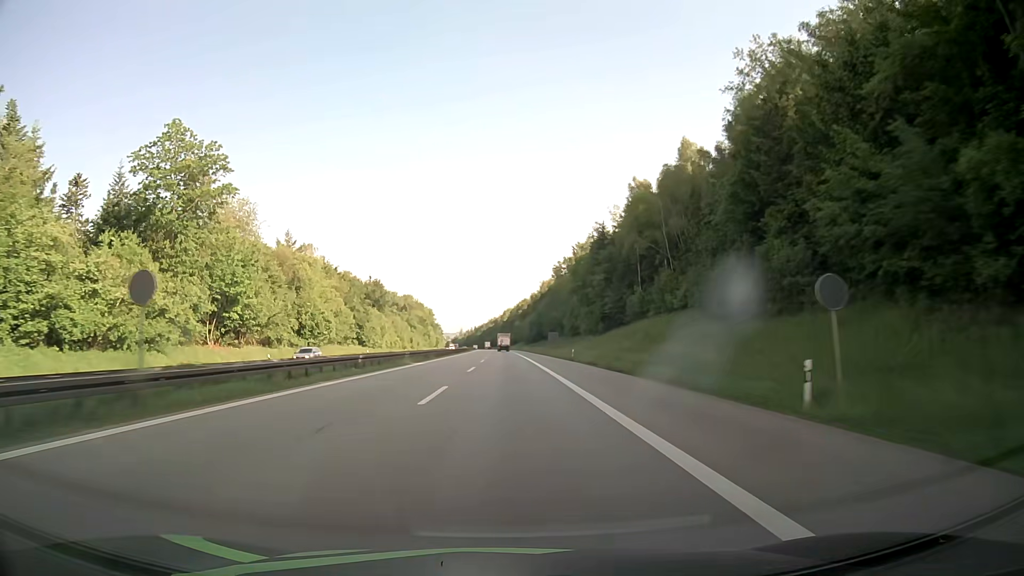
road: motorway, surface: asphalt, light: Day
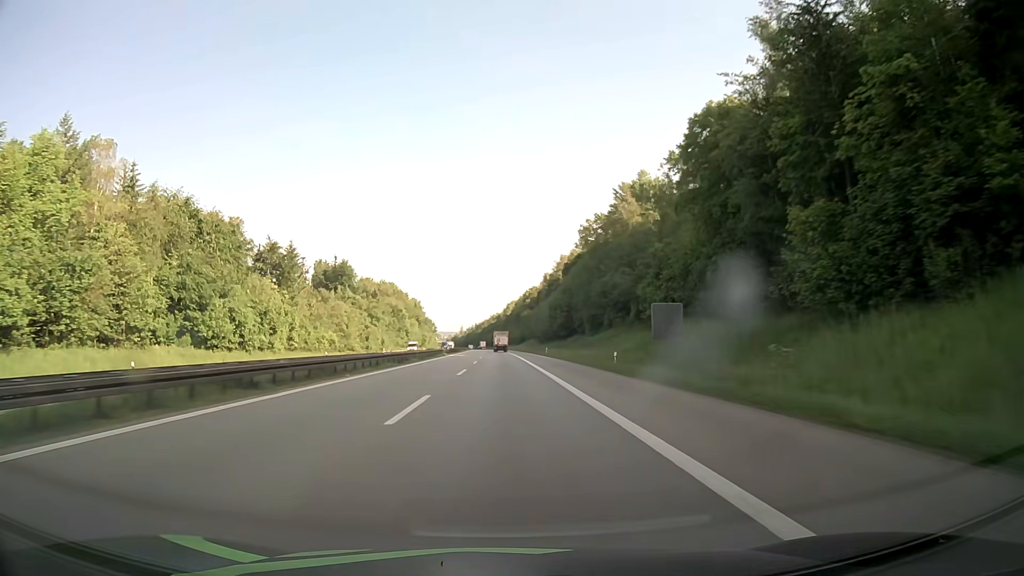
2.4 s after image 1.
(0.0, +75.5) m; 0°
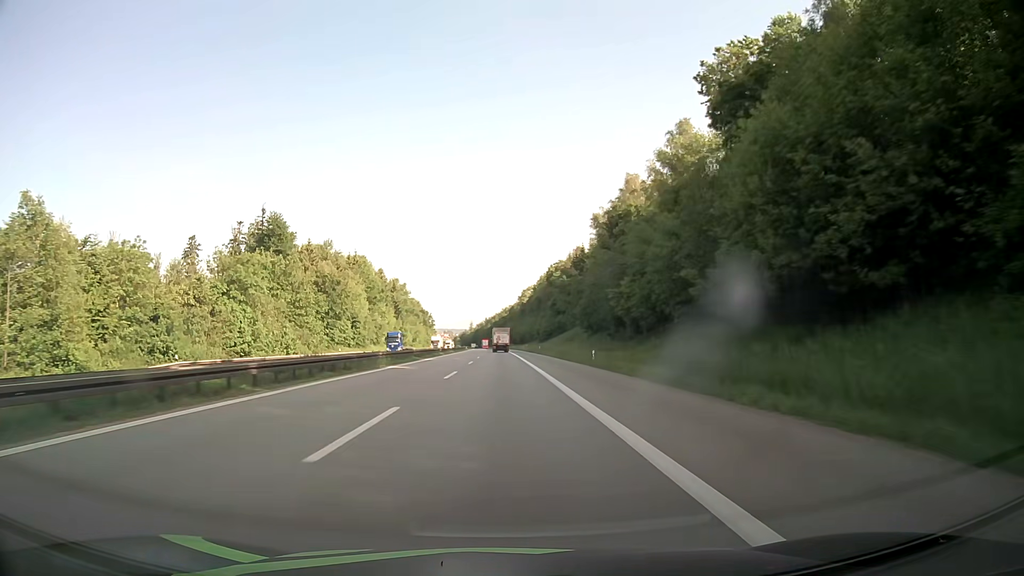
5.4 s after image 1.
(-1.0, +93.3) m; -1°
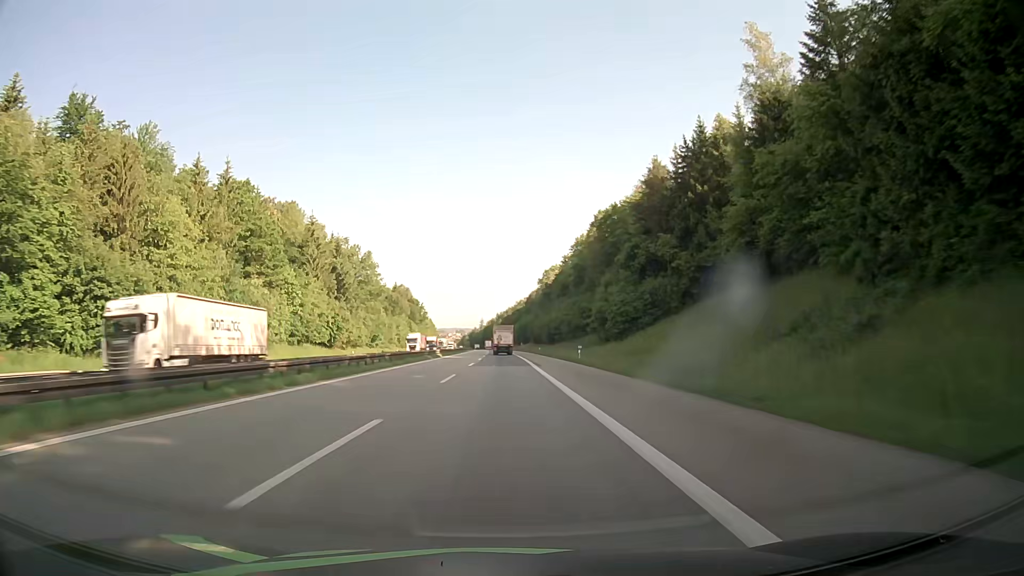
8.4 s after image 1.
(-0.5, +91.9) m; -1°
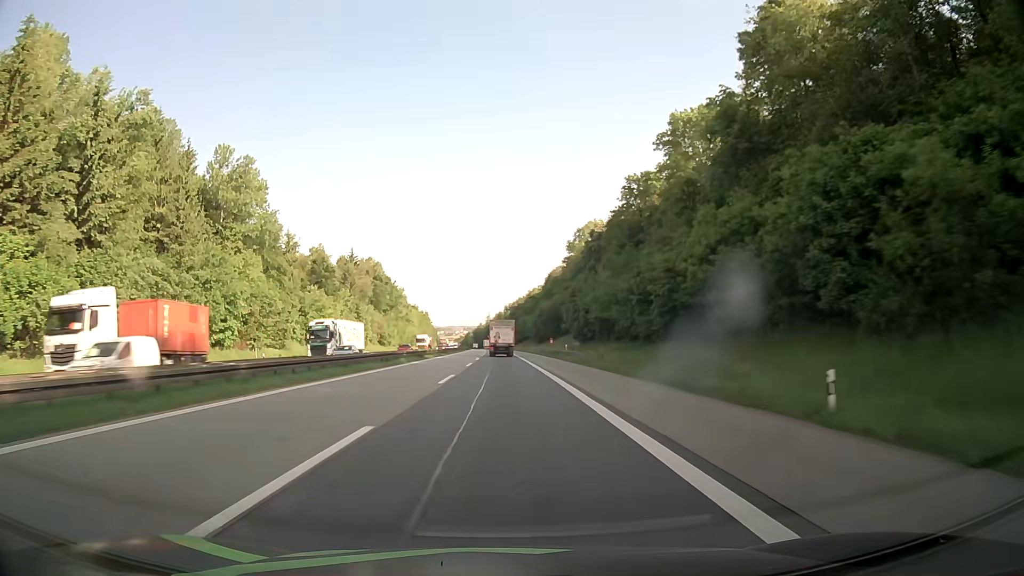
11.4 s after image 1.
(-0.5, +90.9) m; -1°
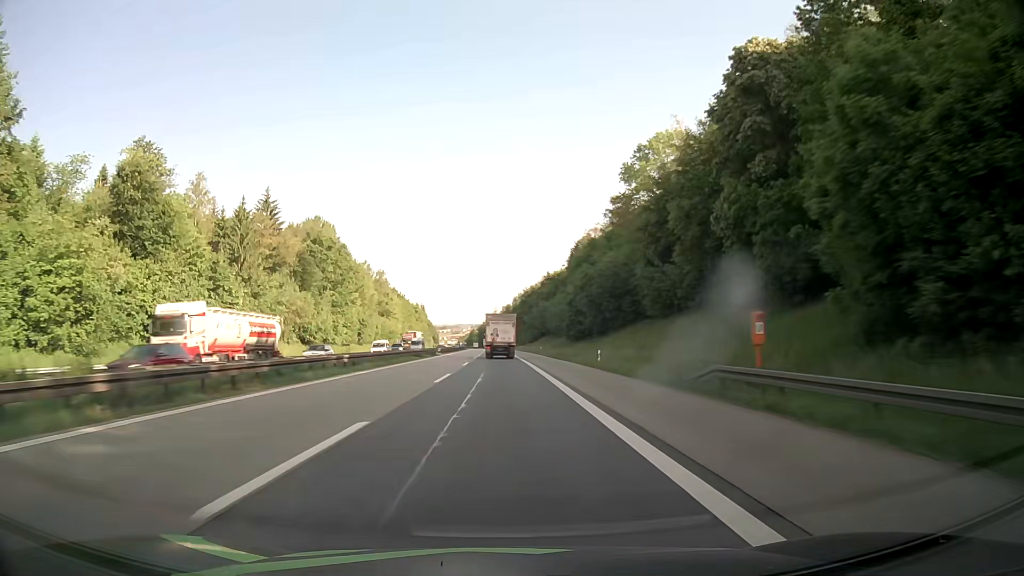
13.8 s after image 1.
(-0.4, +71.3) m; -1°
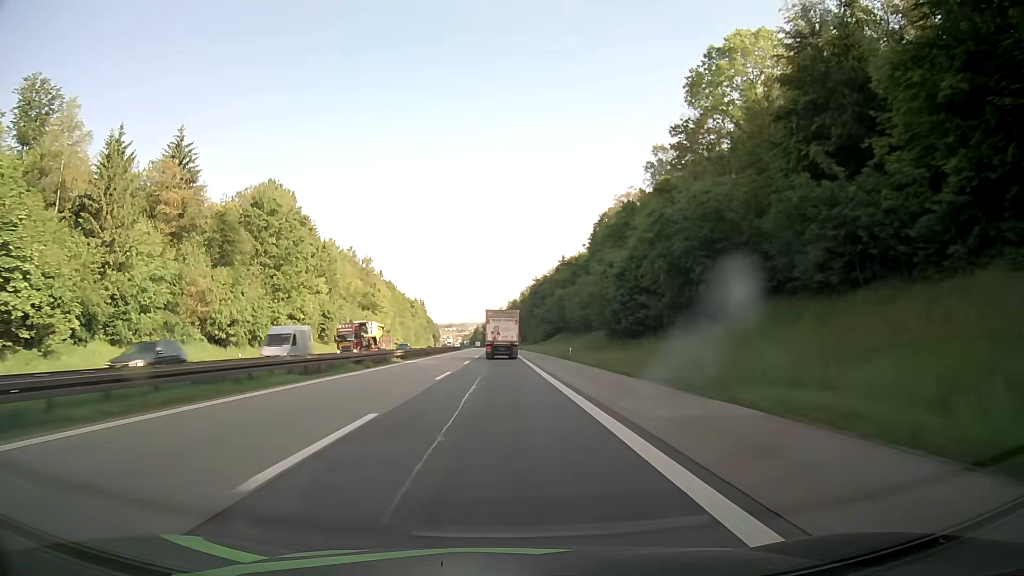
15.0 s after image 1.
(0.0, +34.6) m; 0°
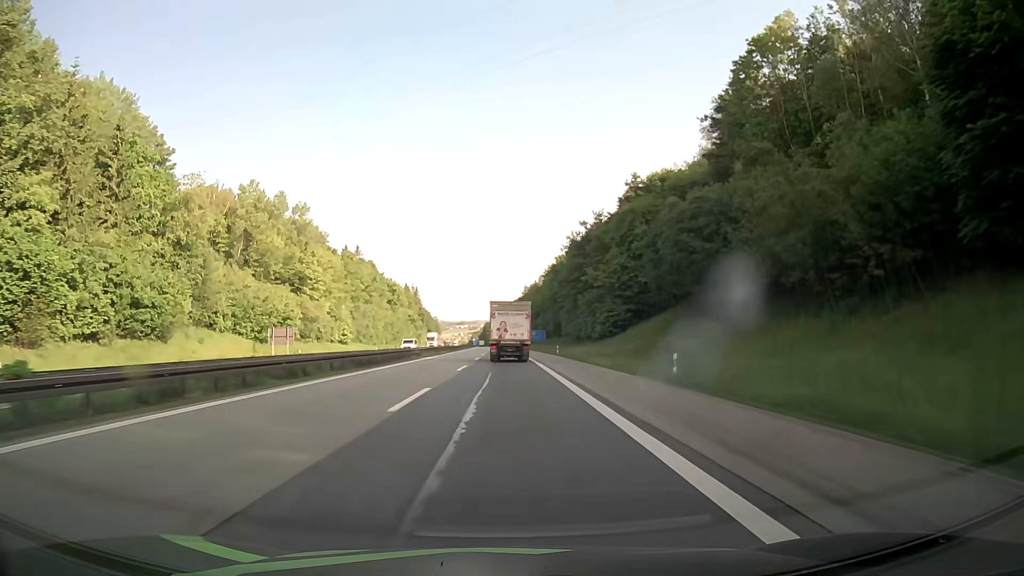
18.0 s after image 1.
(-0.7, +83.0) m; -1°
(0, +10) (0, +20) (0, +30) (0, +40) (0, +50) (-1, +60) (-1, +70) (-1, +80) (-1, +90) (-1, +100) m
